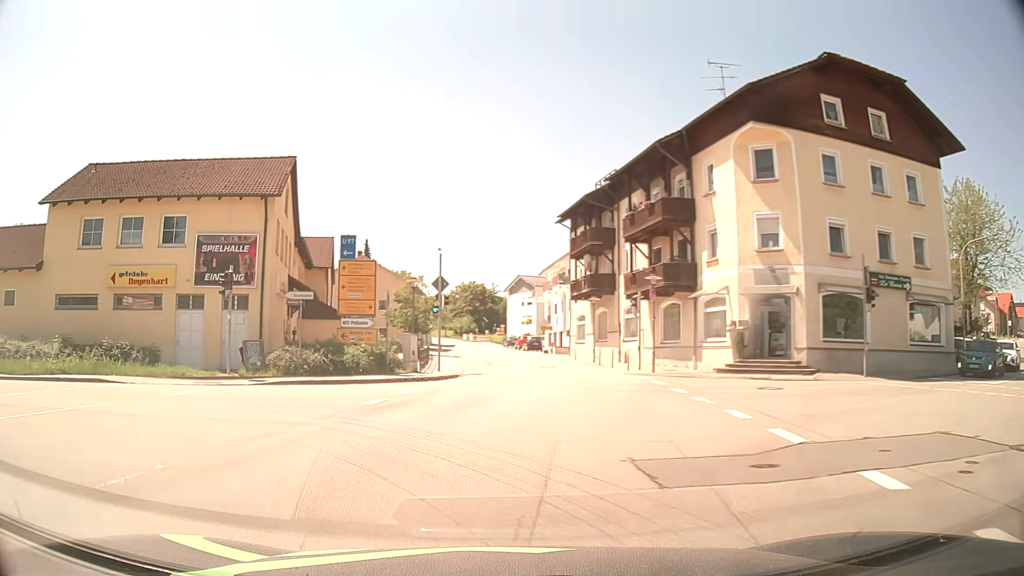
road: secondary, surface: asphalt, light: Day
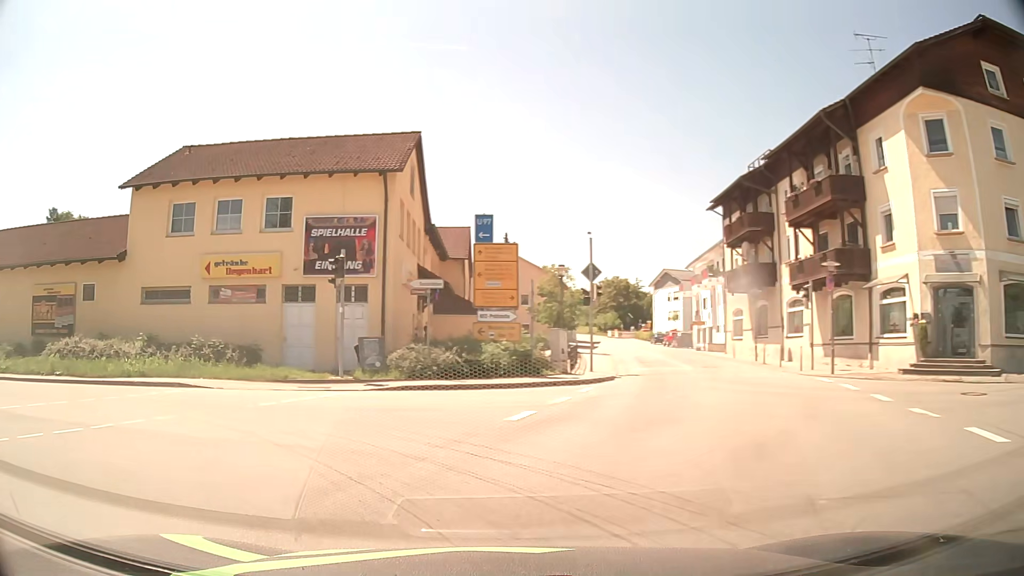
(-0.3, +3.5) m; -12°
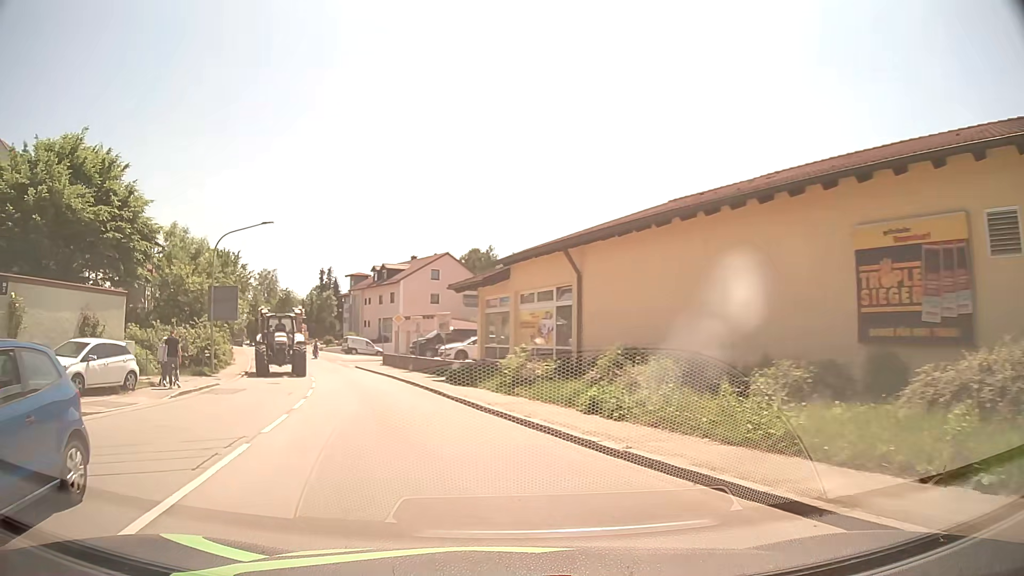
(-9.9, +13.3) m; -70°
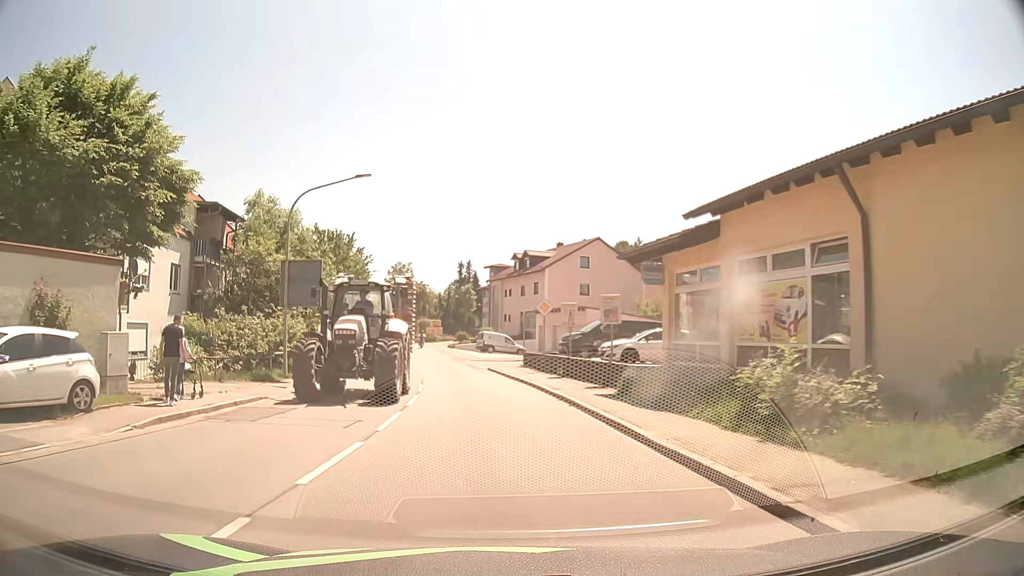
(-1.2, +9.4) m; -12°
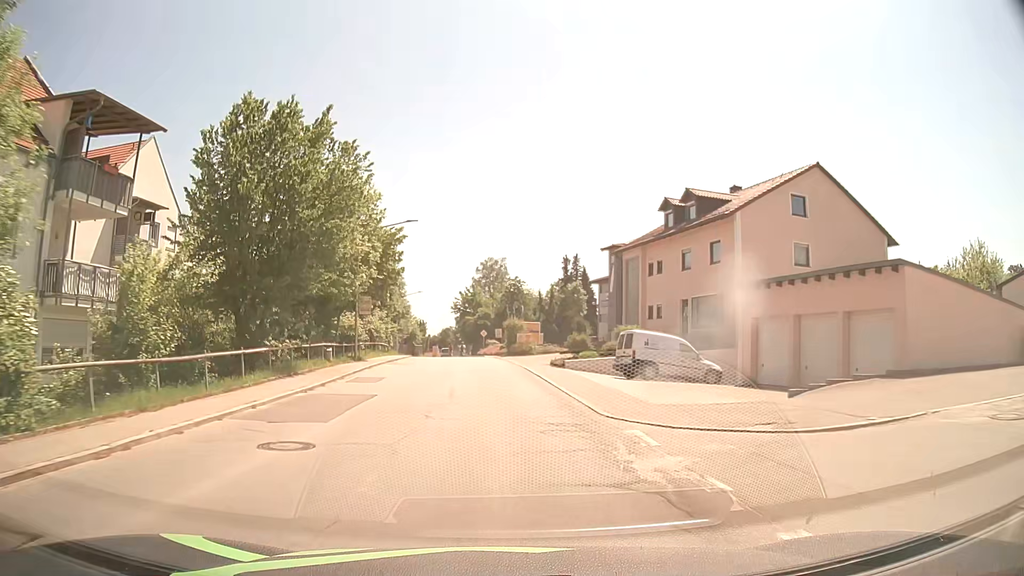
(-2.4, +32.5) m; -8°
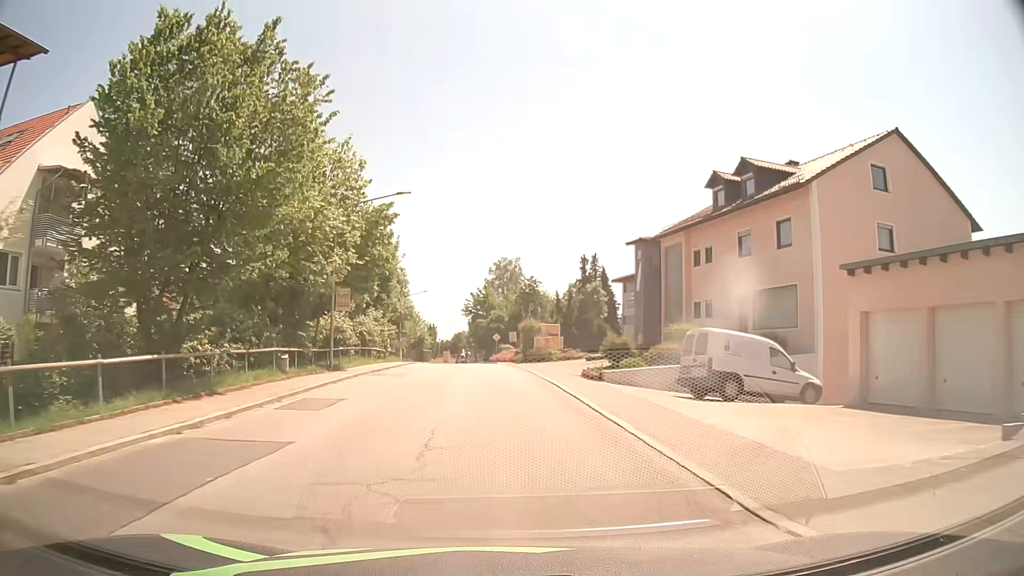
(-0.1, +7.7) m; -1°
